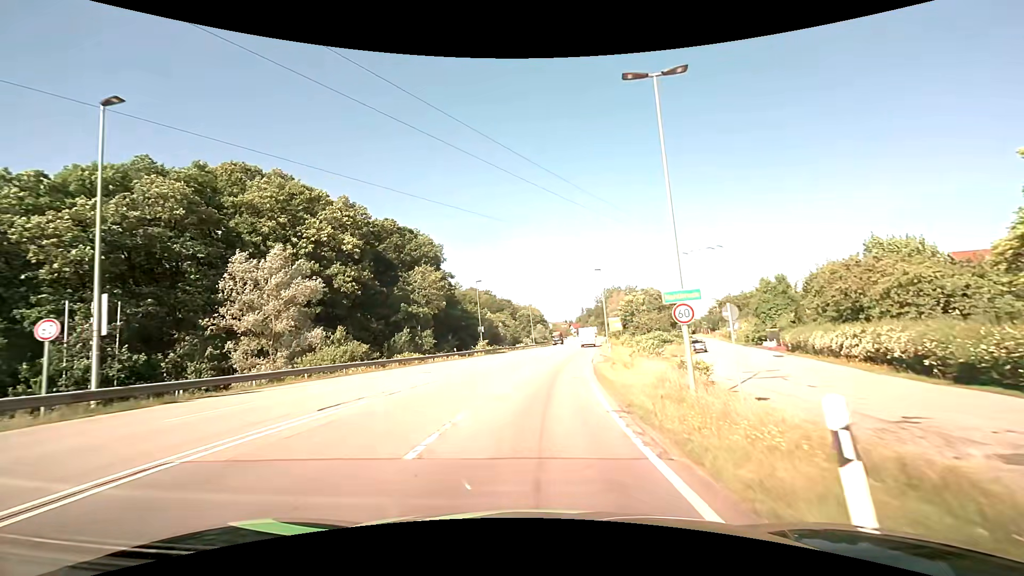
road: secondary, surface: asphalt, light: Day
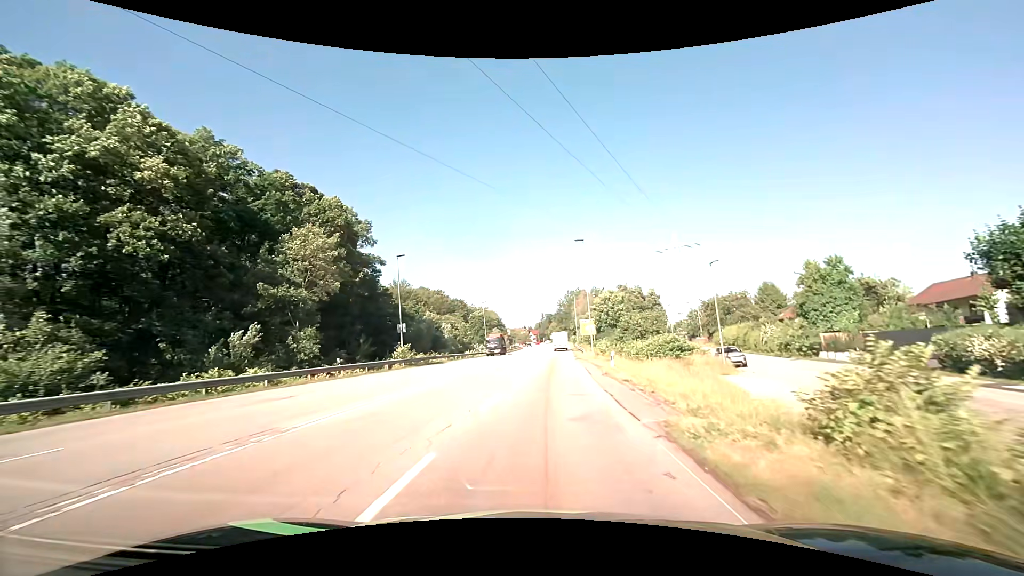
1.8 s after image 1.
(+0.9, +22.4) m; +4°
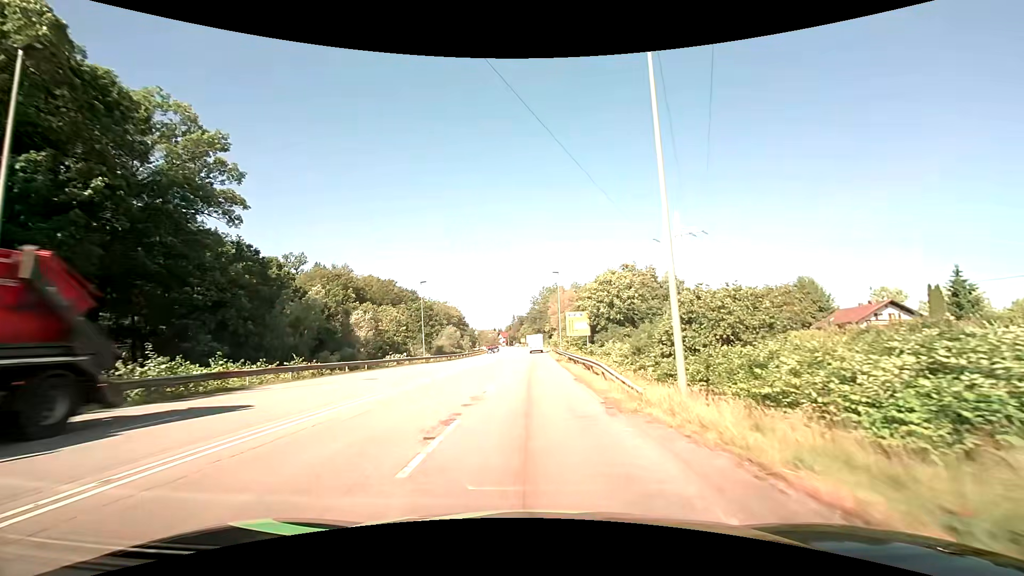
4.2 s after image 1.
(+1.4, +31.6) m; +4°
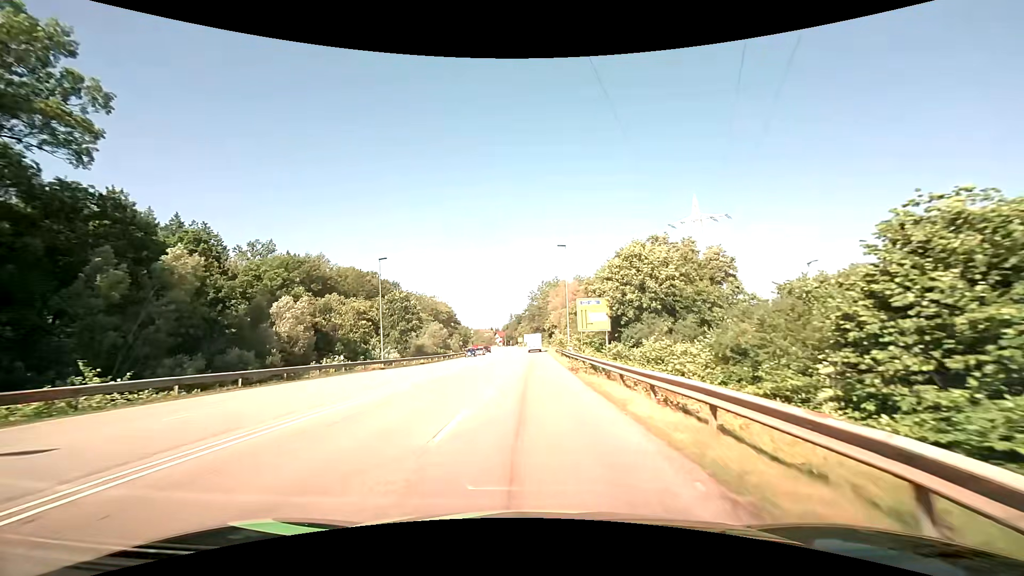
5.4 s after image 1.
(+0.1, +16.6) m; 0°
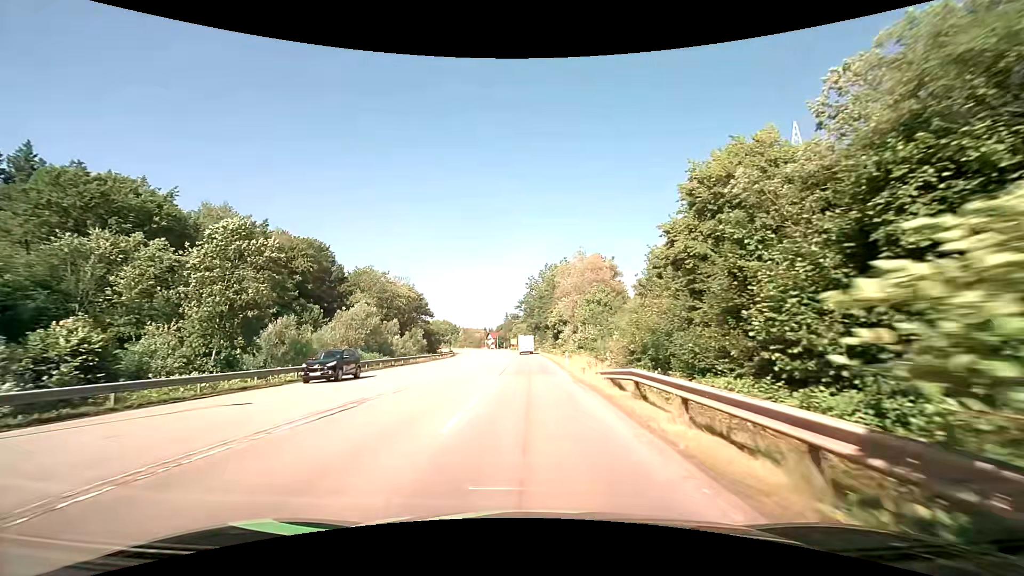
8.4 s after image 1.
(+0.1, +43.2) m; 0°
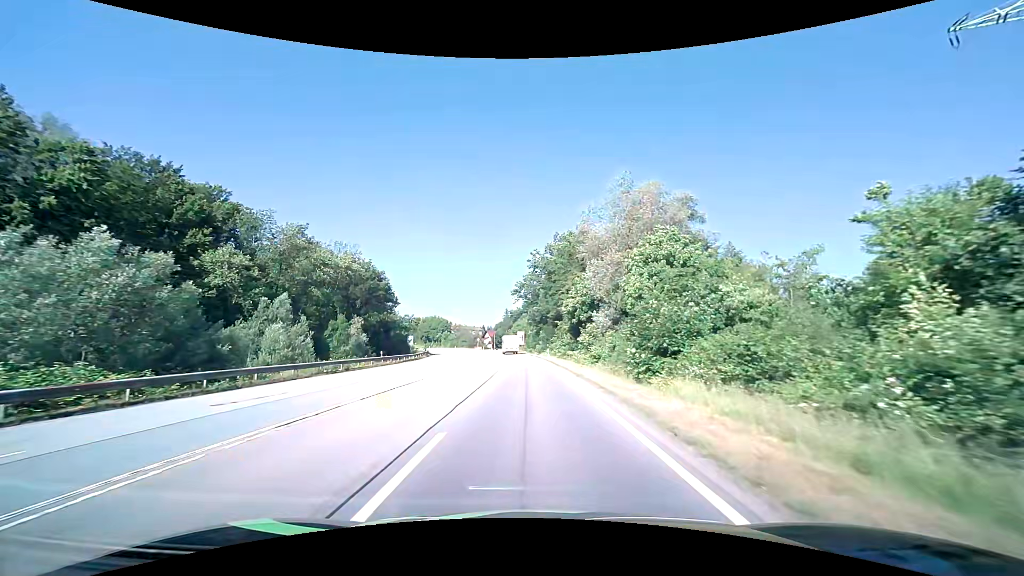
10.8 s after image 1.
(+0.1, +35.5) m; 0°
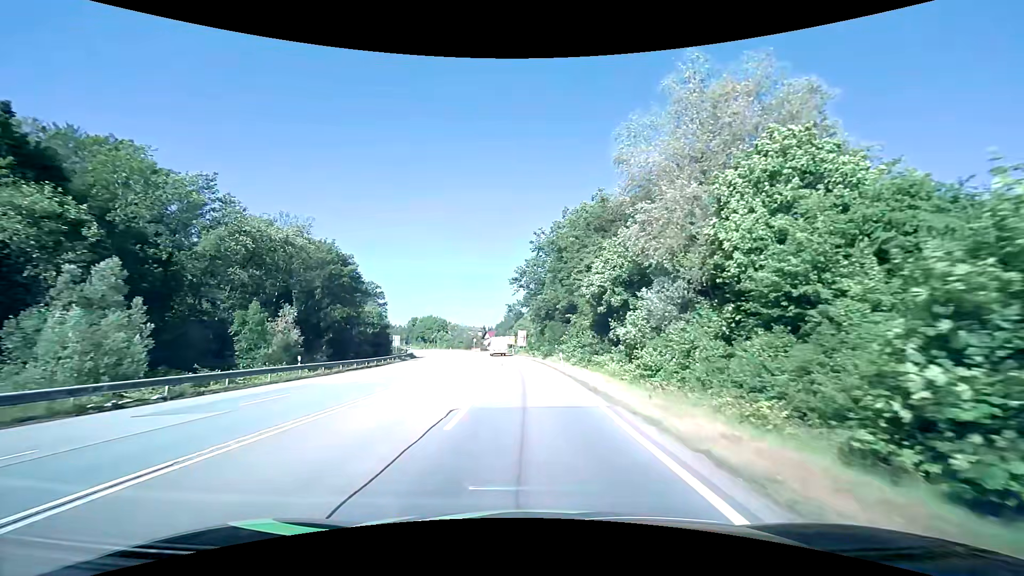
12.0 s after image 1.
(0.0, +17.8) m; 0°
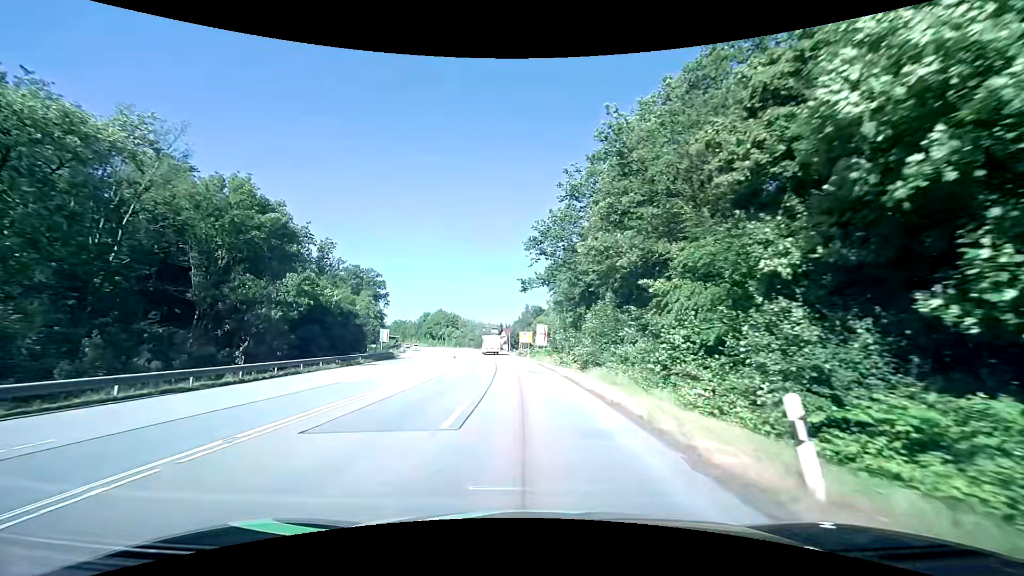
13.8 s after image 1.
(-0.5, +26.7) m; -3°
(0, +10) (0, +20) (-1, +30) (-1, +40) (-2, +50) (-3, +60) (-5, +70) (-6, +80) (-8, +89) (-10, +99) m
